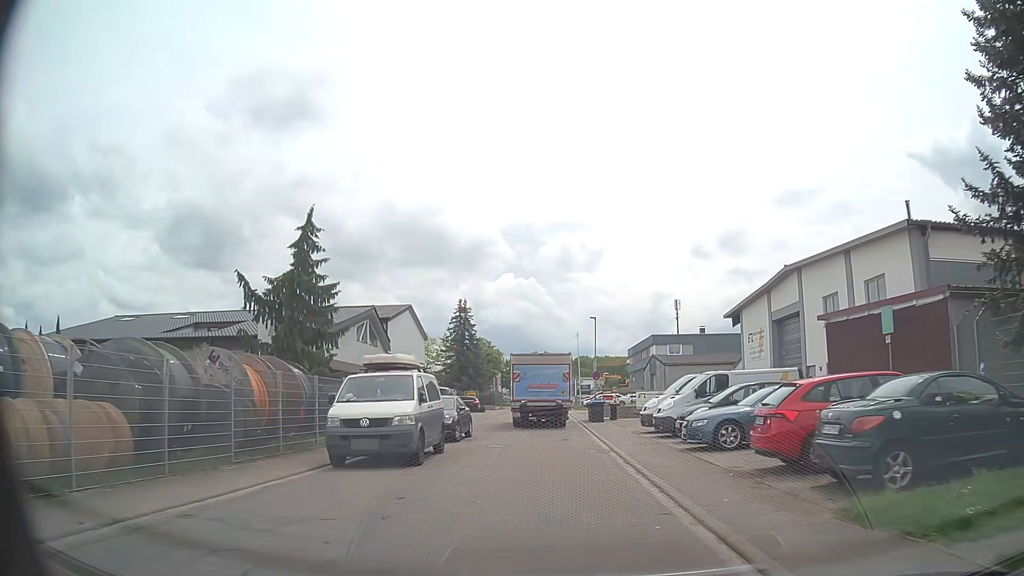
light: Day
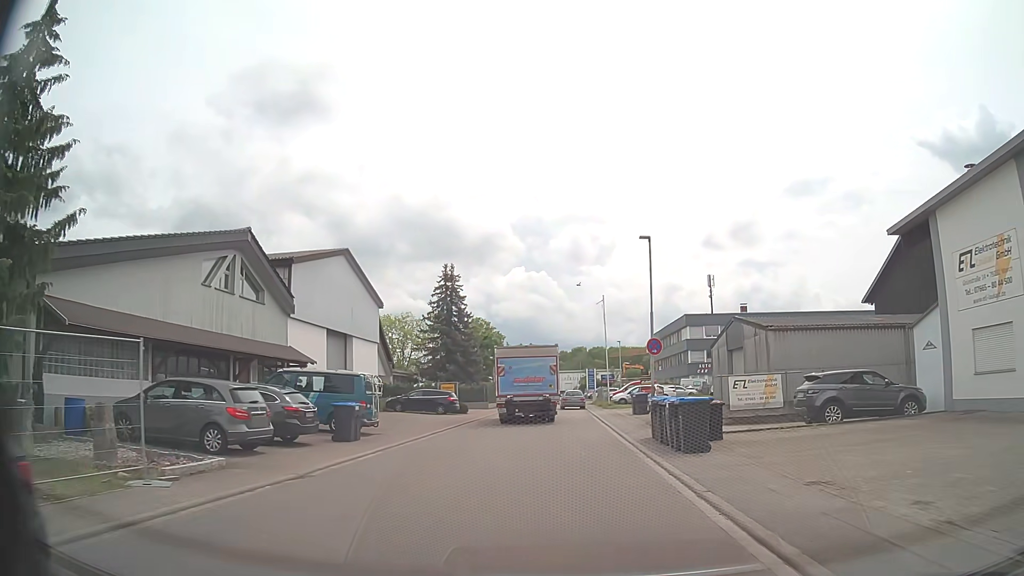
(0.0, +21.2) m; 0°
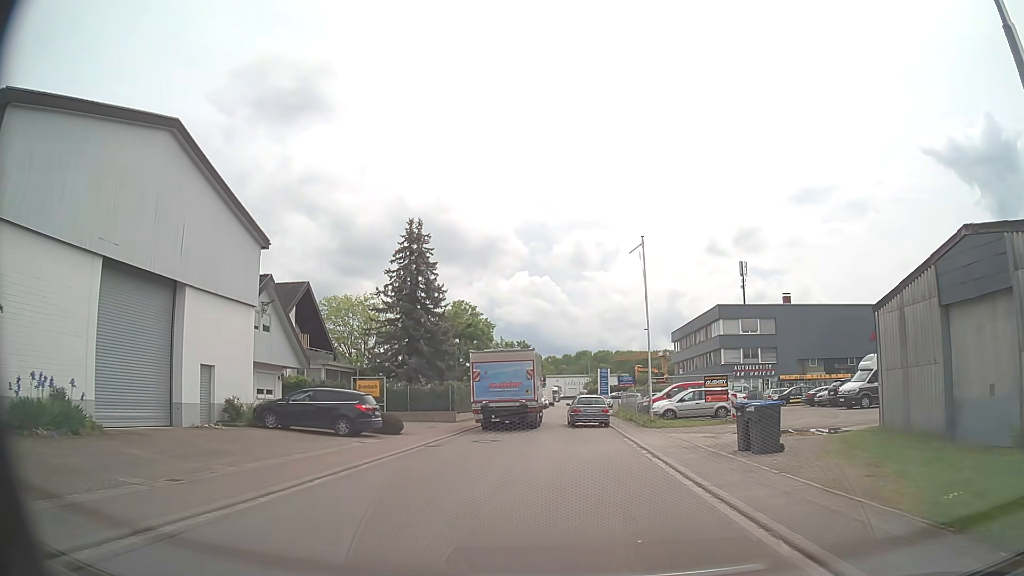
(-0.1, +19.4) m; 0°
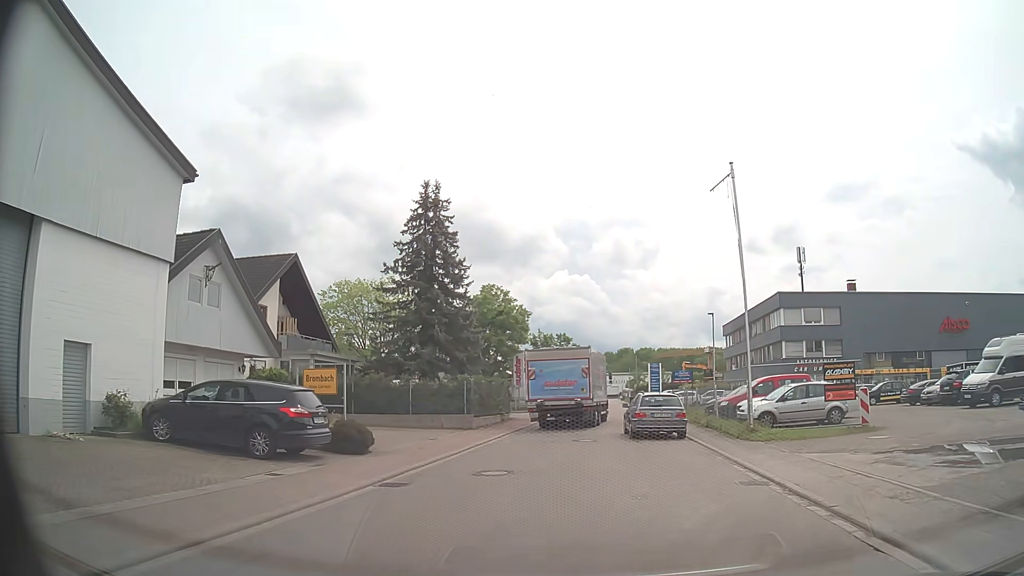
(-0.3, +8.9) m; -5°
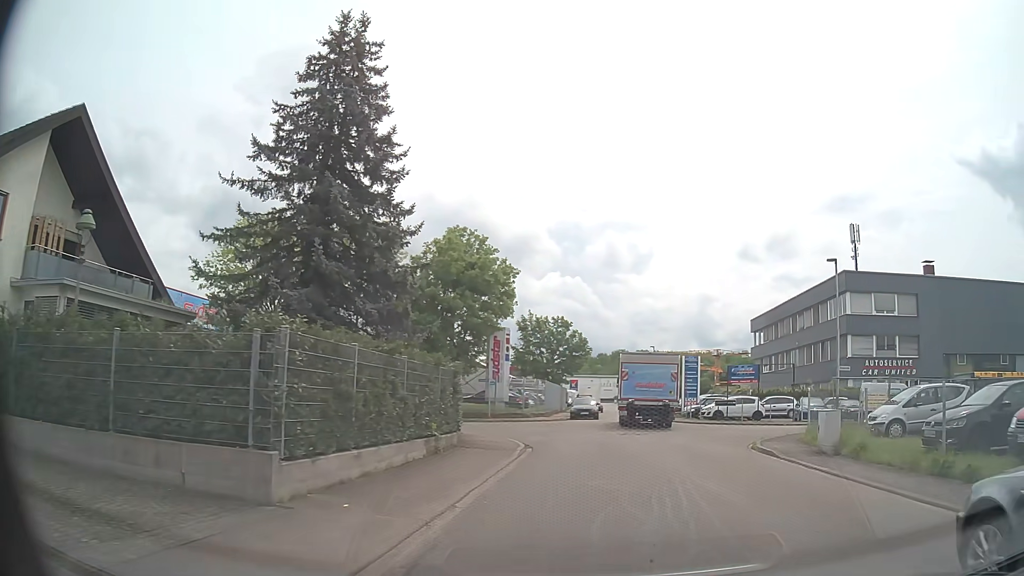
(0.0, +19.6) m; +1°
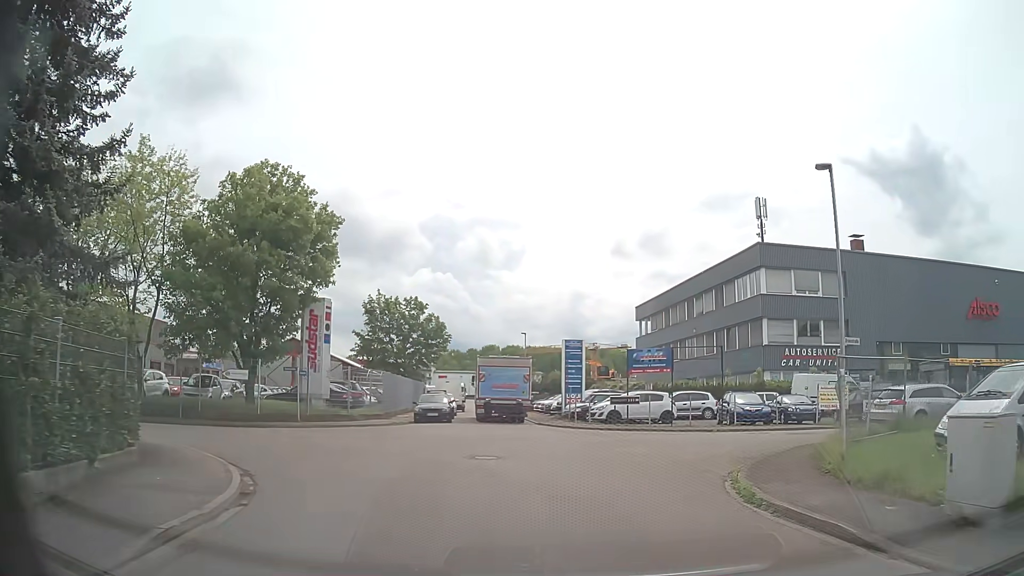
(+1.4, +10.5) m; +12°
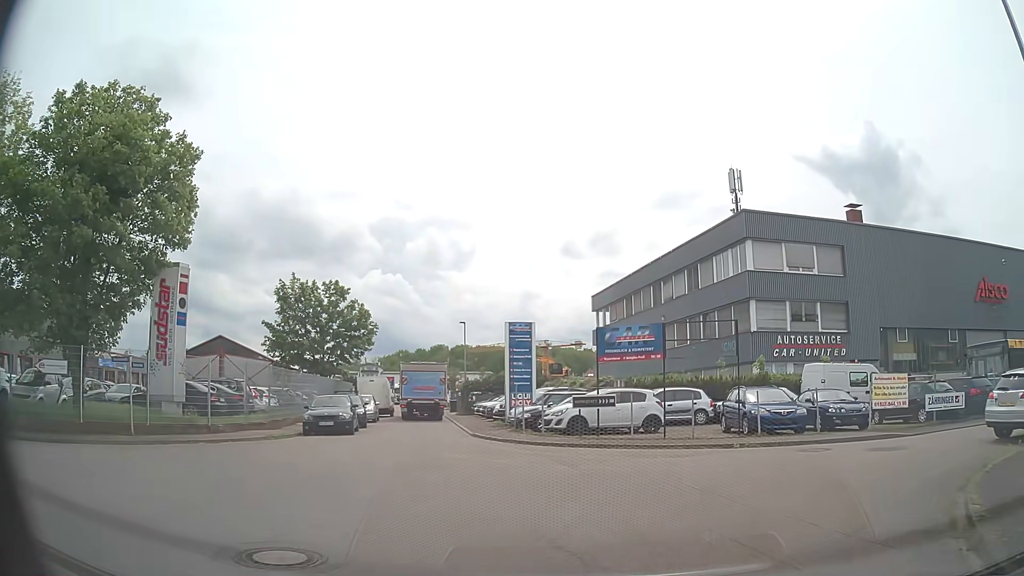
(+0.2, +8.6) m; +3°
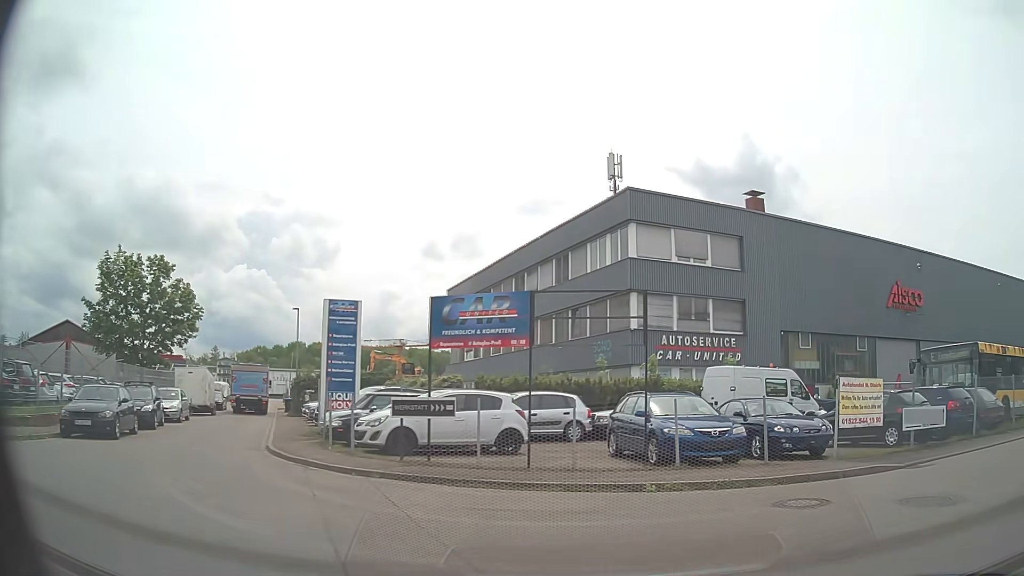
(+0.7, +6.4) m; +15°
(+4, +9) (+12, +14) (+21, +19) (+30, +23) (+39, +27) (+48, +32) (+57, +36) (+66, +41) (+76, +44) (+85, +48) m
